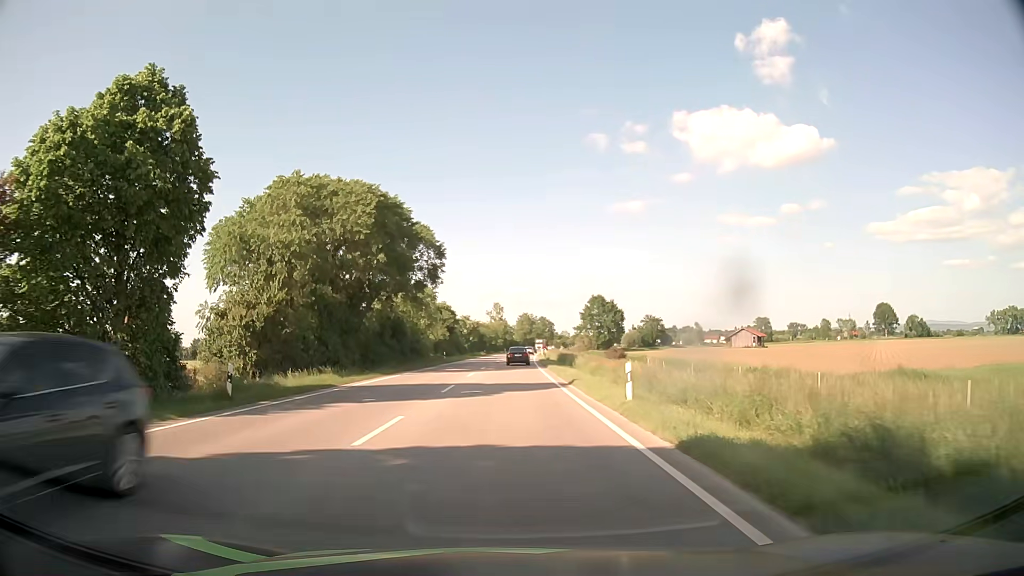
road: primary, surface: asphalt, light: Day
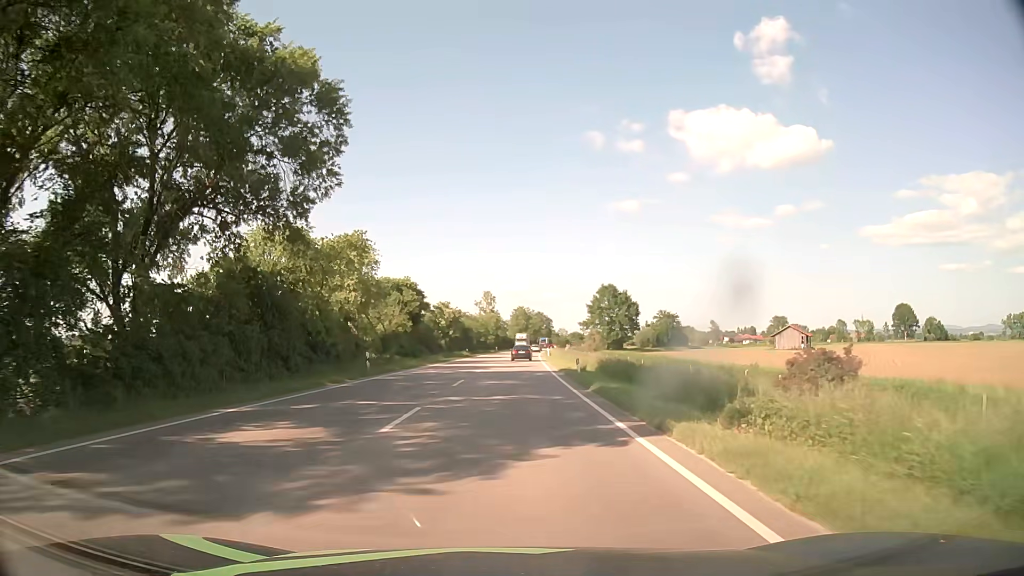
(+0.2, +34.5) m; +1°
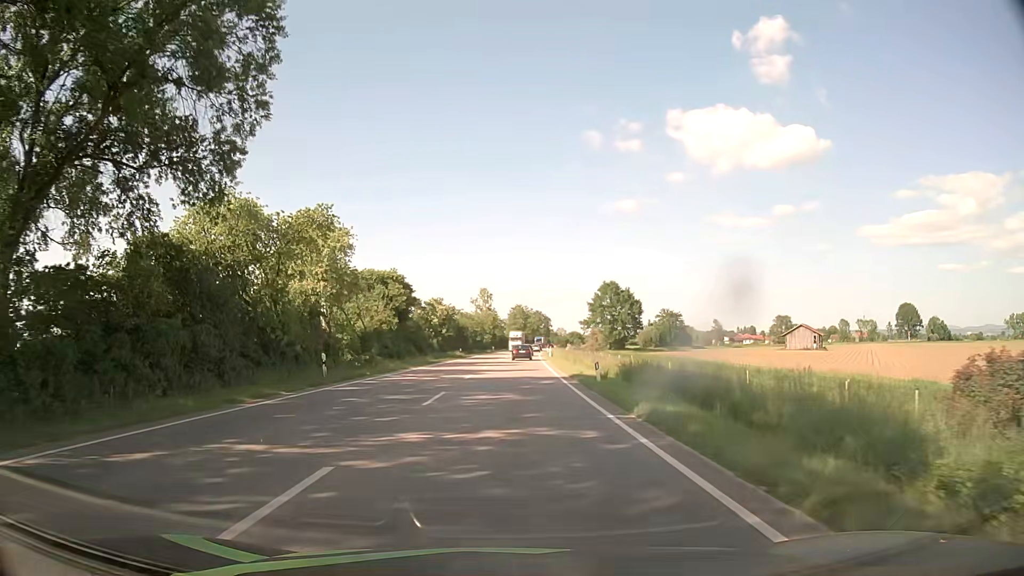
(0.0, +7.4) m; 0°
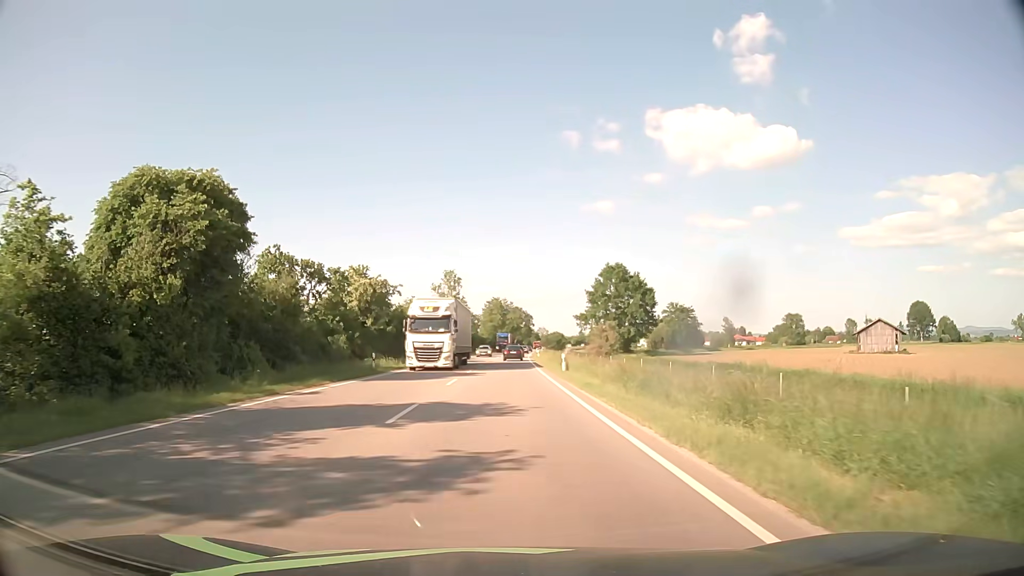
(+0.5, +39.4) m; +2°
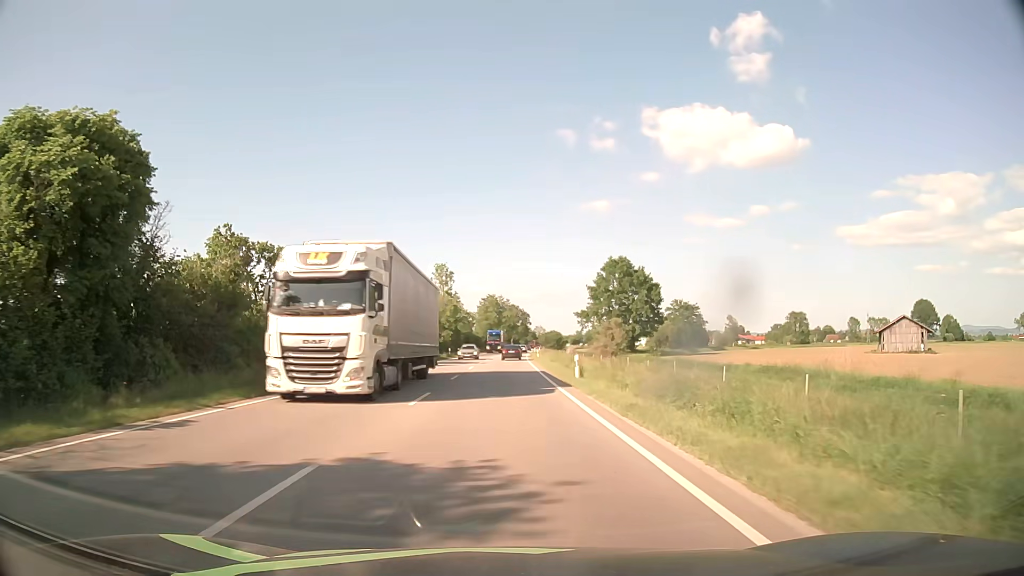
(0.0, +8.3) m; 0°
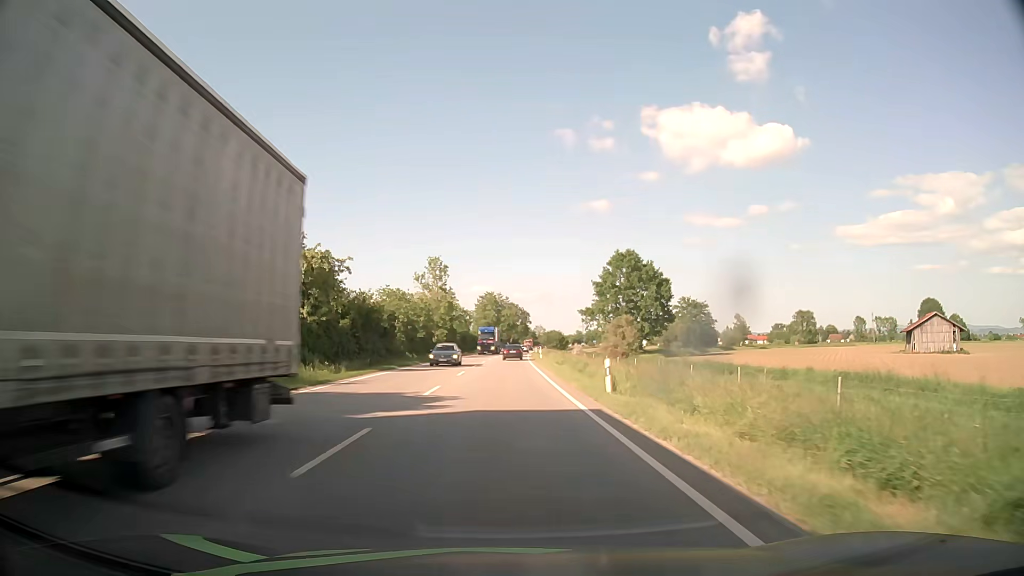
(0.0, +8.5) m; 0°
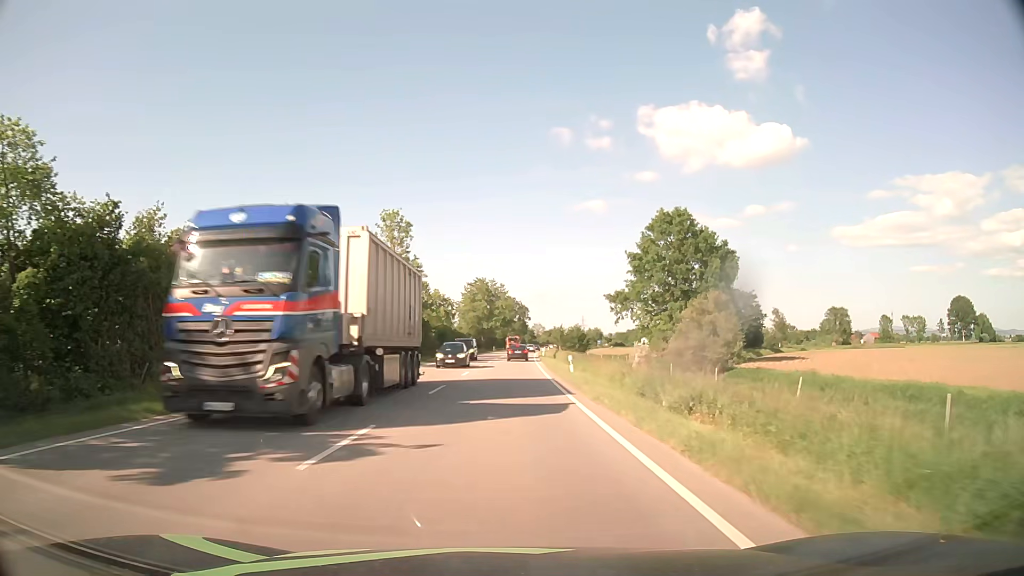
(+0.2, +35.2) m; +1°
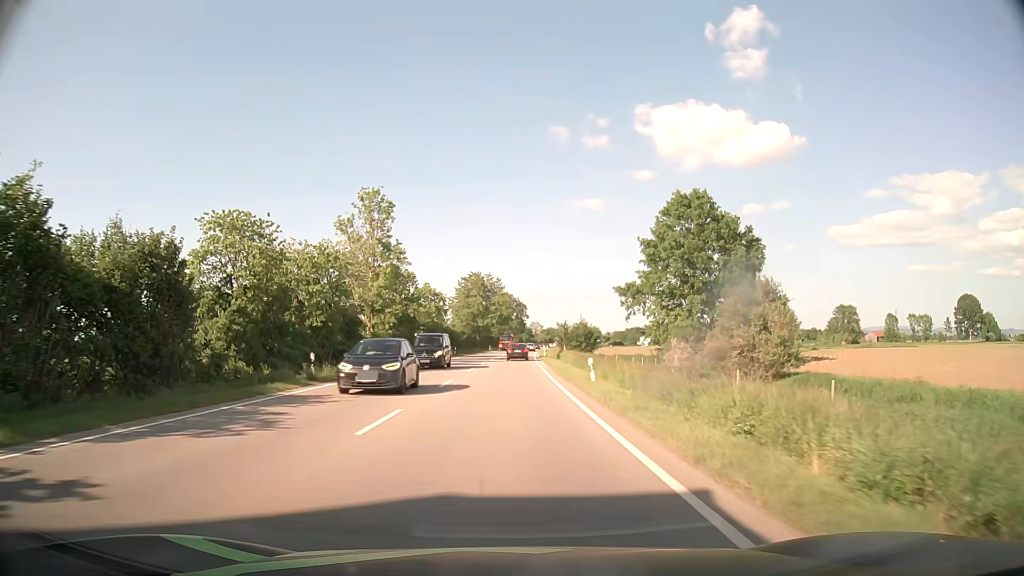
(0.0, +9.1) m; 0°
(0, +10) (0, +20) (0, +30) (0, +40) (+1, +50) (+1, +60) (+1, +70) (+2, +80) (+2, +90) (+3, +100) m
